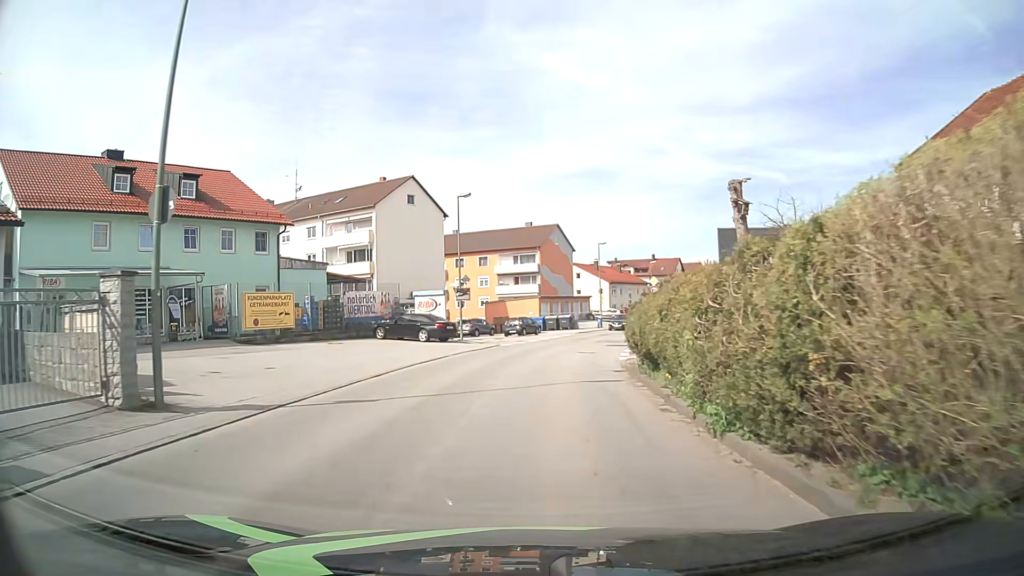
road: unclassified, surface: asphalt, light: Day
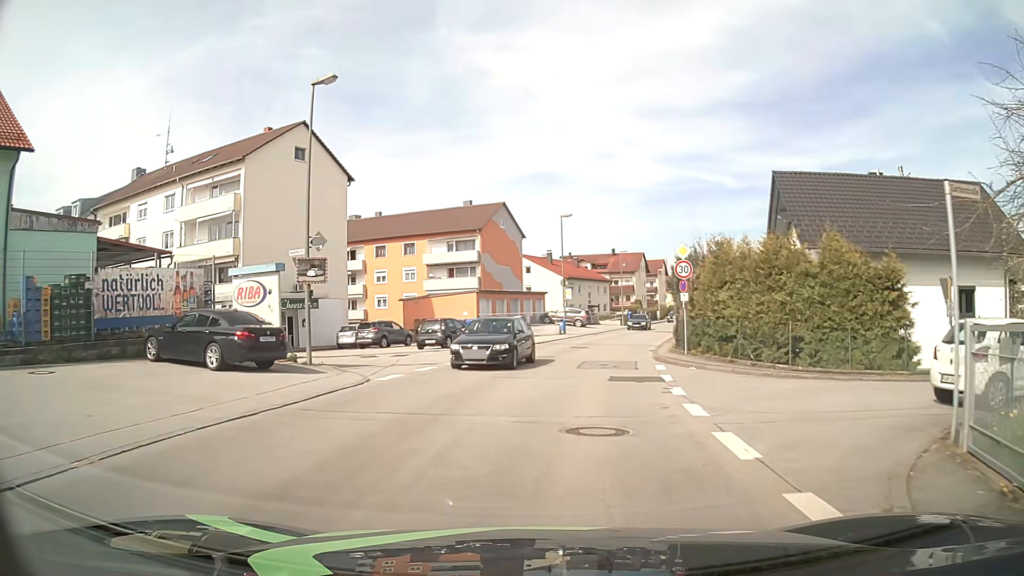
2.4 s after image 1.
(+0.5, +19.1) m; +4°
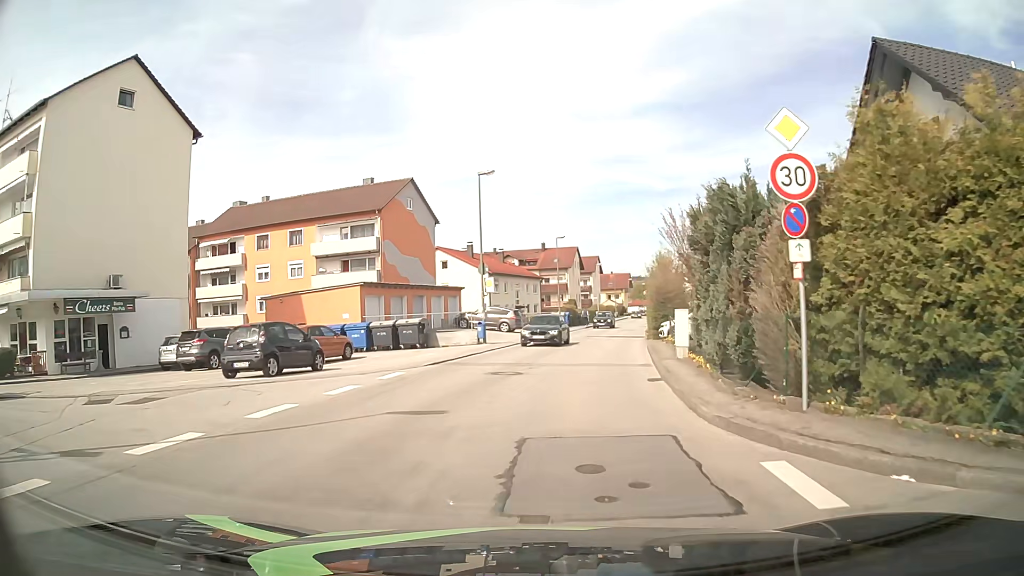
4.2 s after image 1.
(+0.7, +14.3) m; +6°
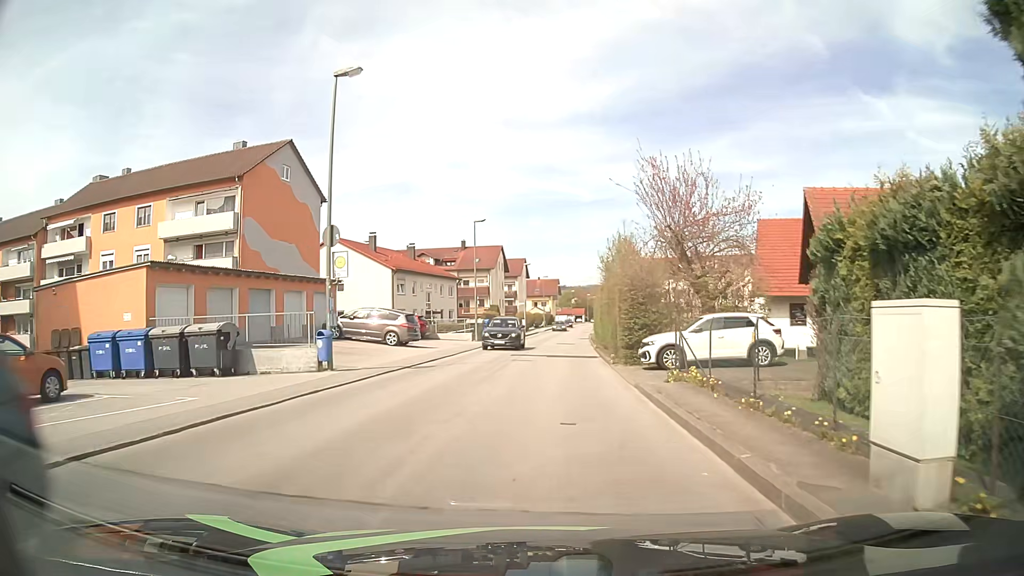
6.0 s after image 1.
(+0.8, +14.2) m; +7°
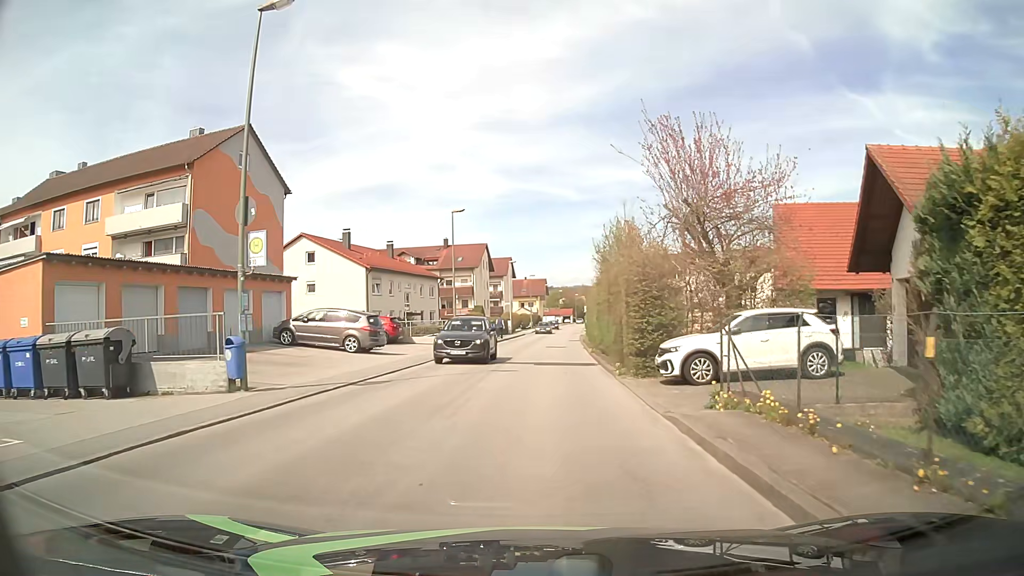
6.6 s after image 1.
(0.0, +4.8) m; 0°
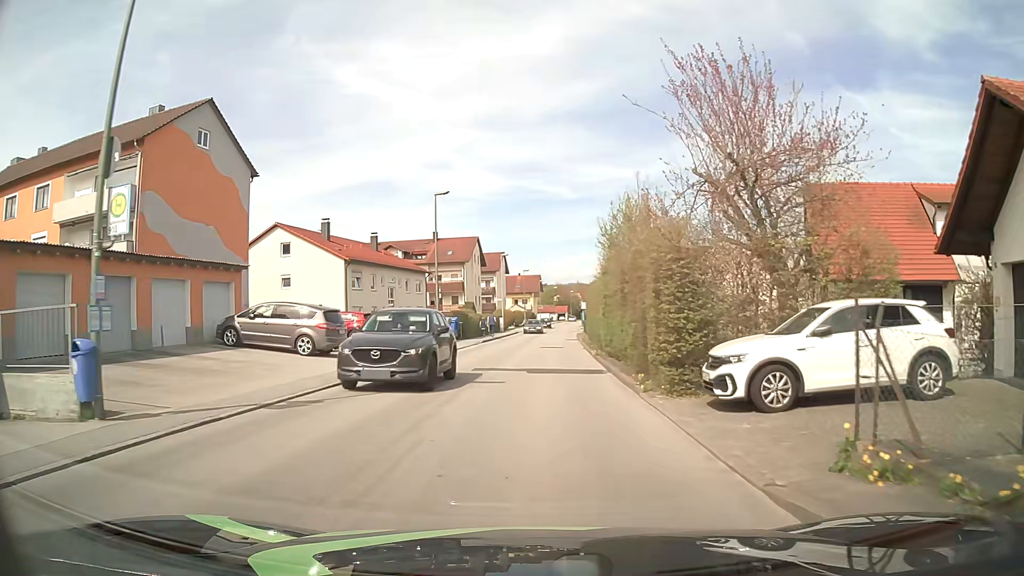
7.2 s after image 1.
(0.0, +4.8) m; 0°
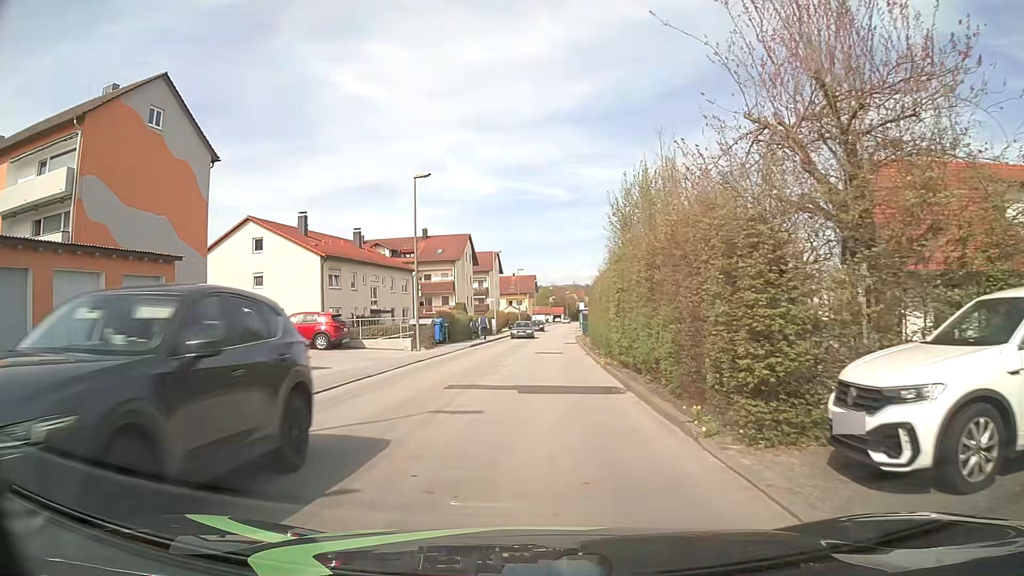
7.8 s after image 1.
(+0.1, +4.8) m; +1°
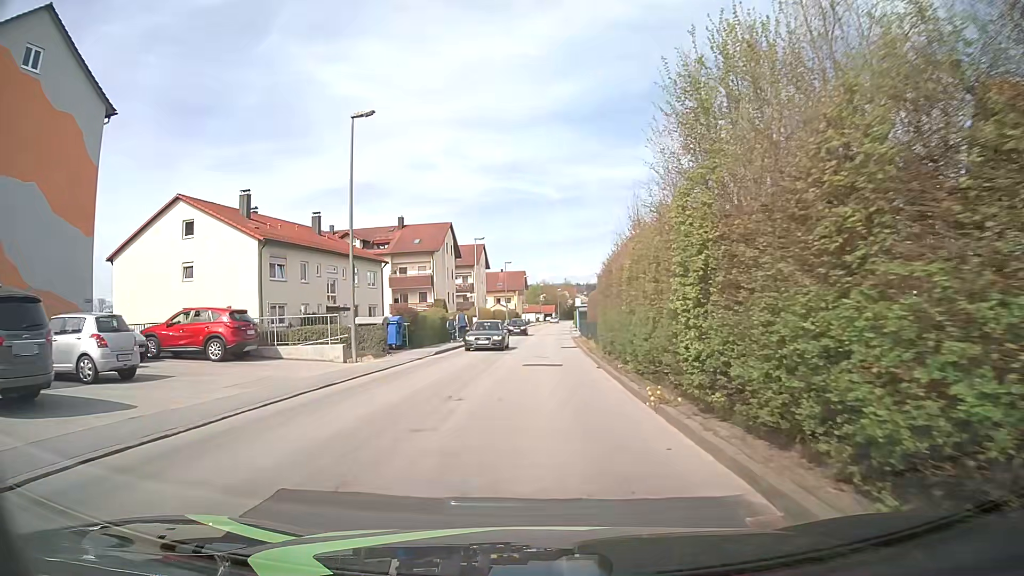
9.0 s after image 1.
(+0.1, +9.6) m; +1°
(0, +10) (0, +20) (+1, +30) (+1, +40) (+1, +50) (+1, +60) (+2, +70) (+2, +80) (+3, +90) (+3, +100) m
